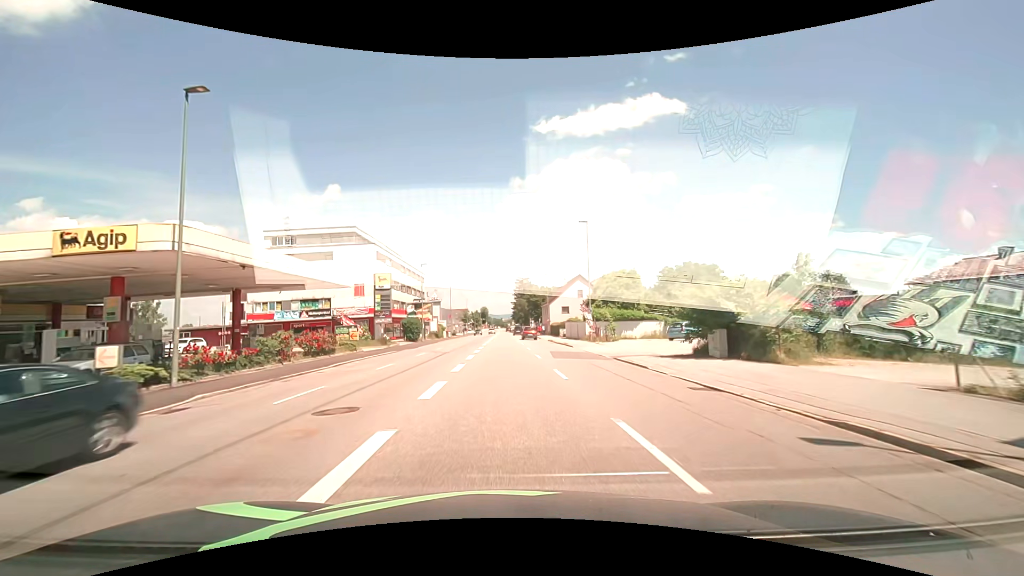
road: tertiary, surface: asphalt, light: Day
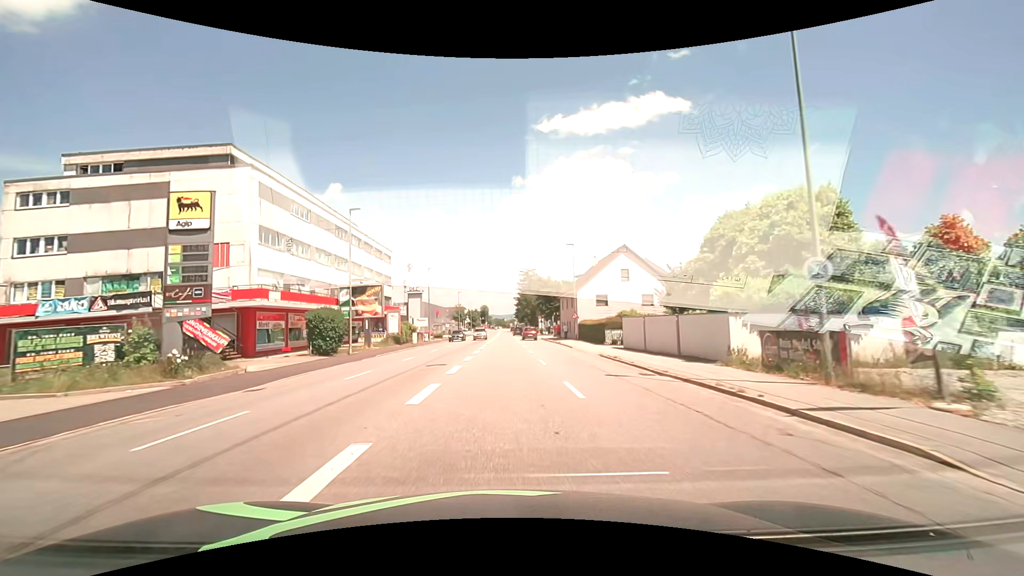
(-0.2, +30.7) m; 0°
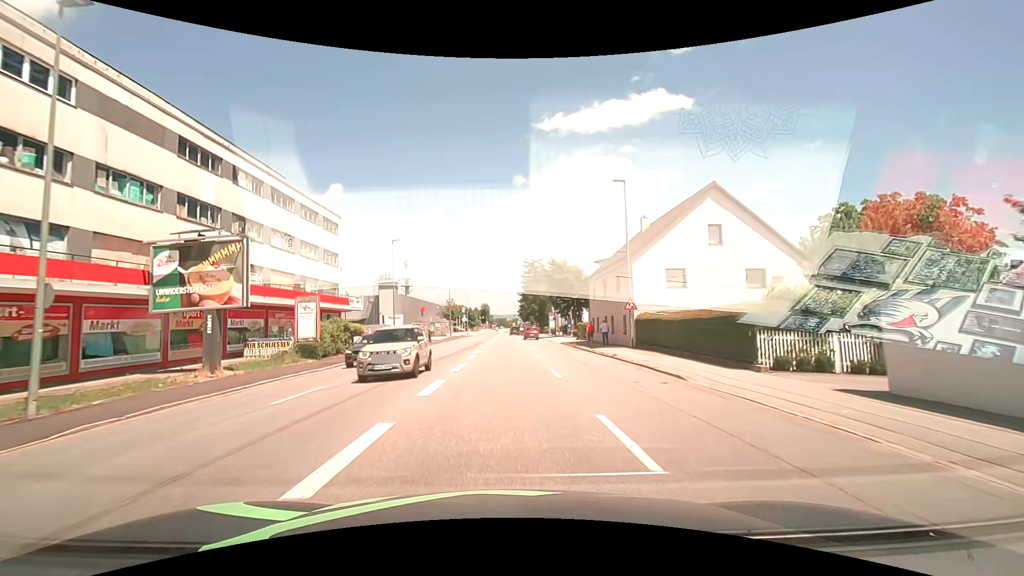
(0.0, +23.0) m; 0°
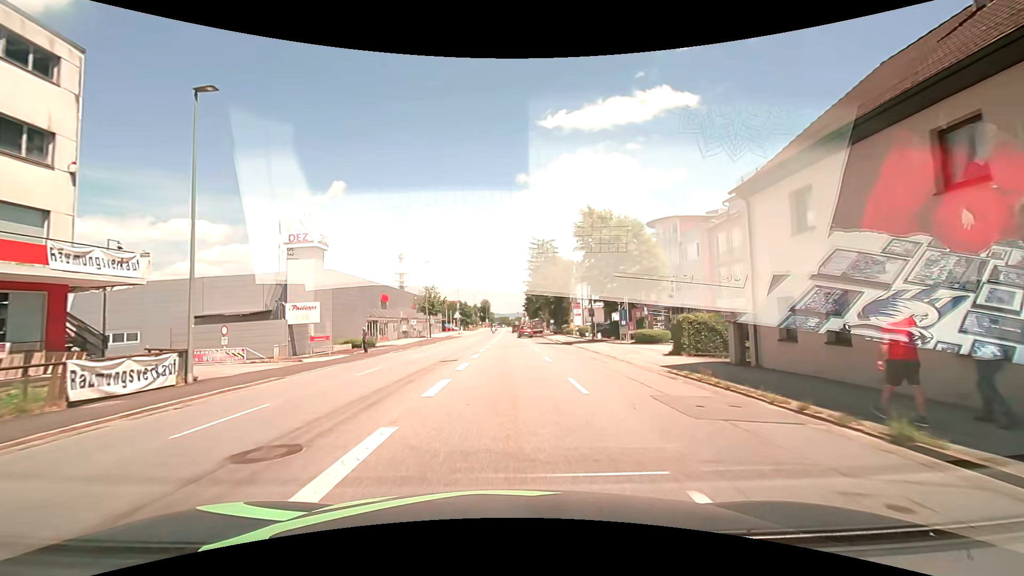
(+0.1, +30.5) m; 0°
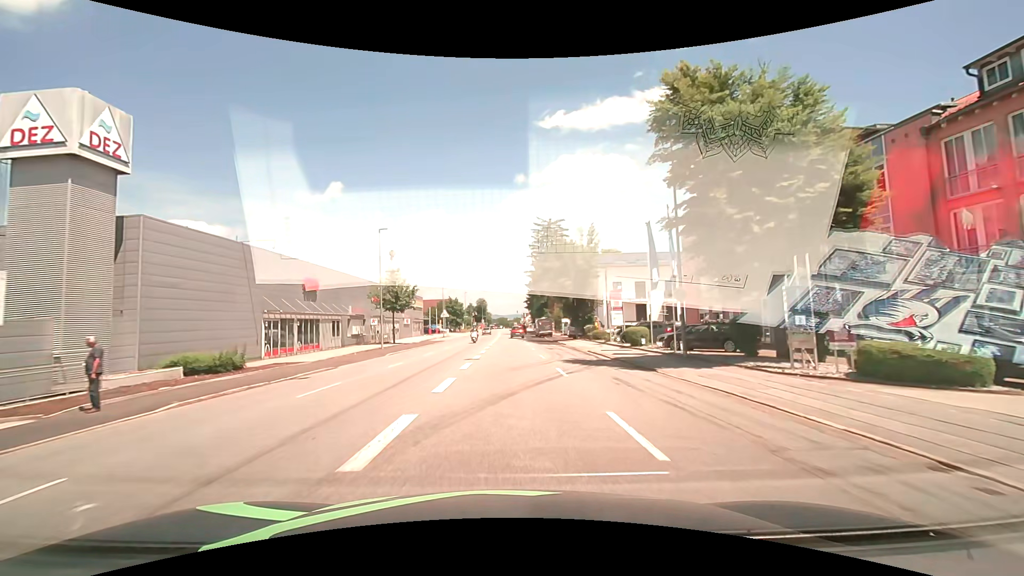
(0.0, +22.8) m; 0°
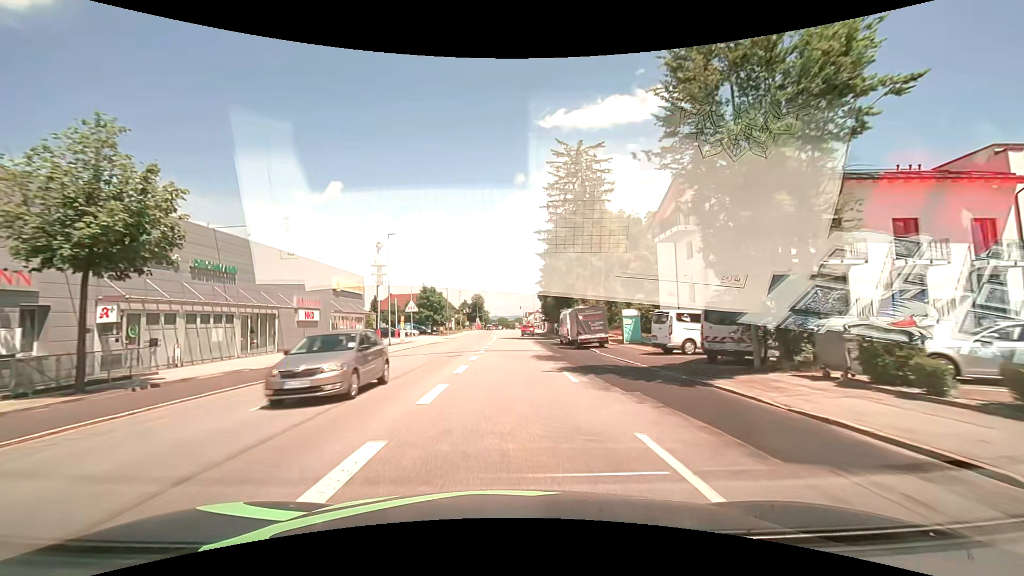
(0.0, +38.0) m; 0°
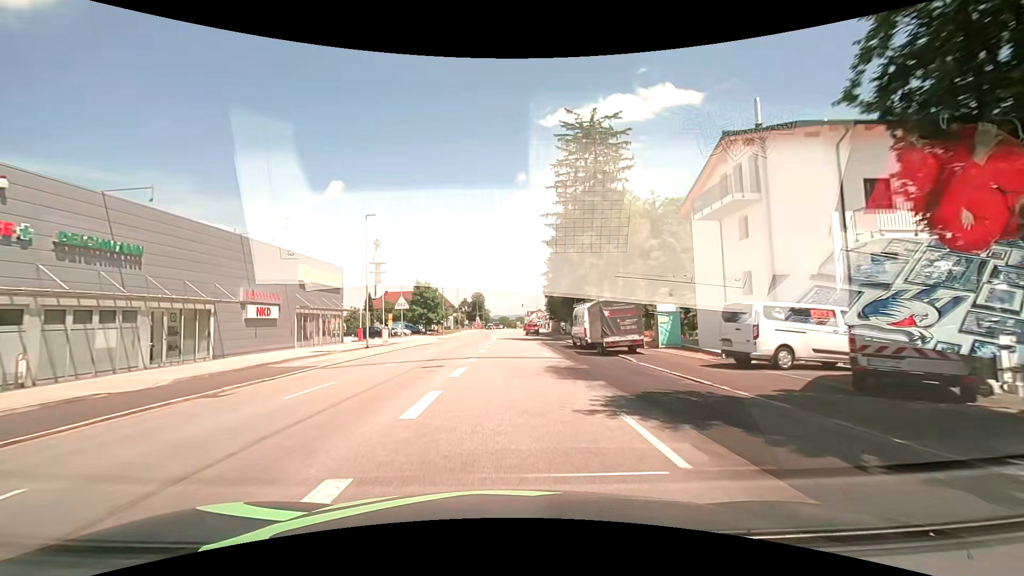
(0.0, +7.6) m; 0°
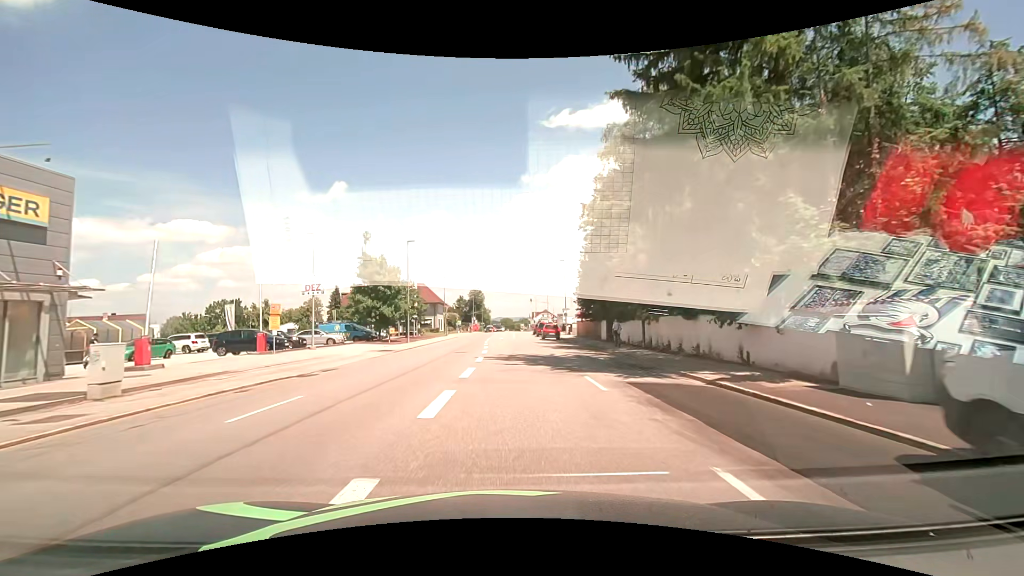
(-0.1, +30.0) m; 0°
(0, +10) (0, +20) (0, +30) (0, +40) (0, +50) (0, +60) (0, +70) (0, +80) (0, +90) (-1, +100) m
